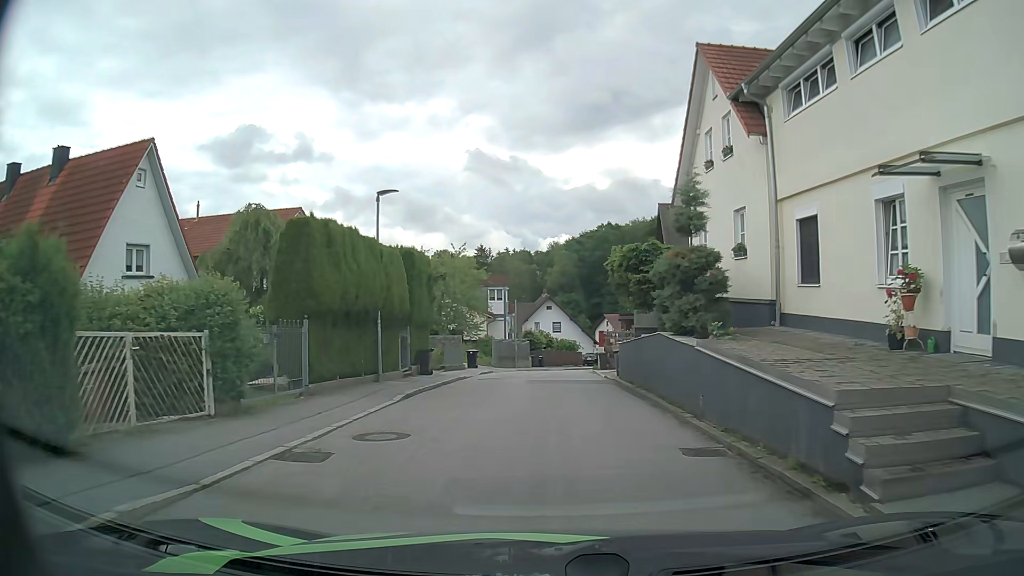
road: residential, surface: asphalt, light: Day
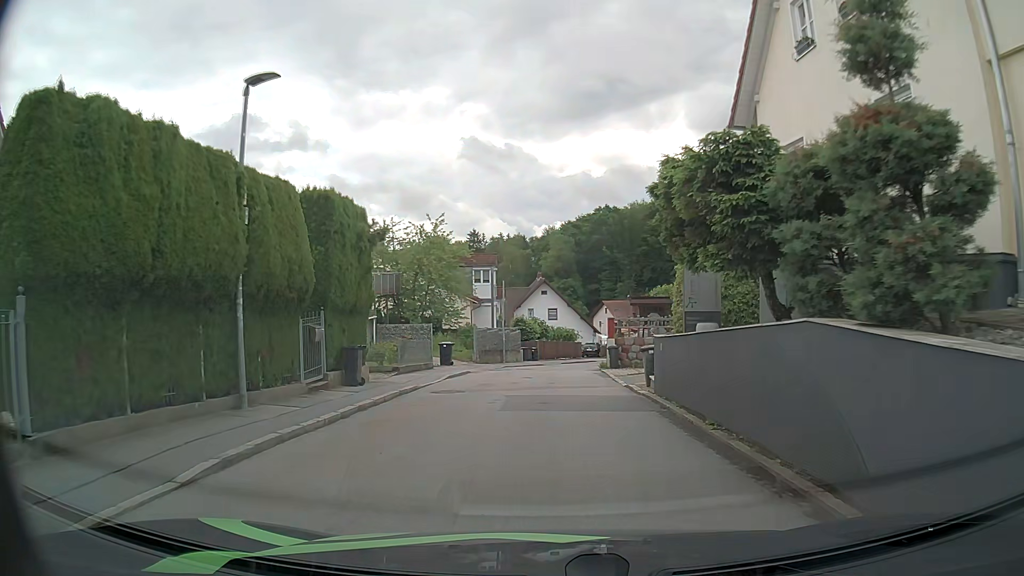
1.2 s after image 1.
(+0.1, +8.3) m; 0°
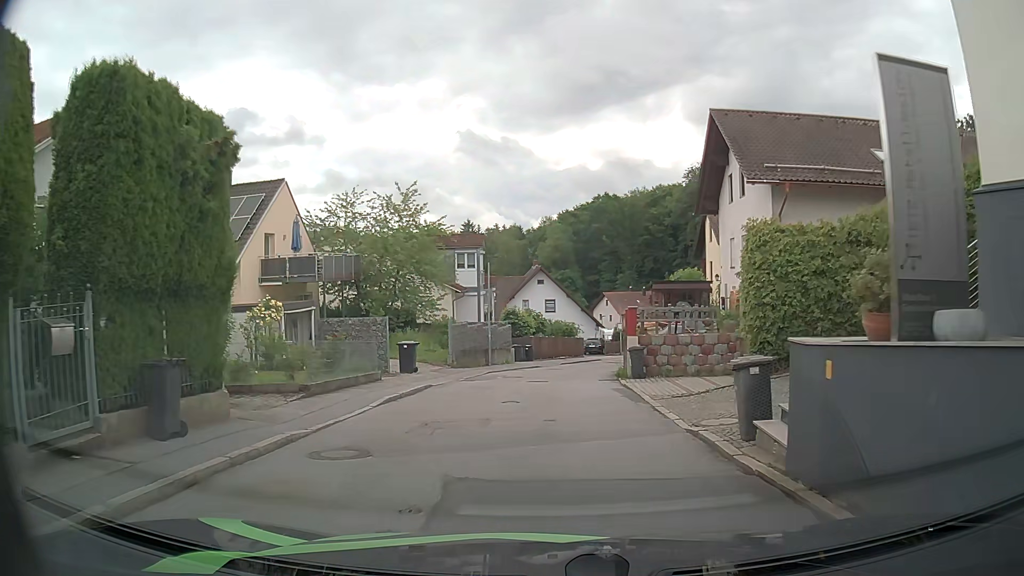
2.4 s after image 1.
(0.0, +8.0) m; +1°
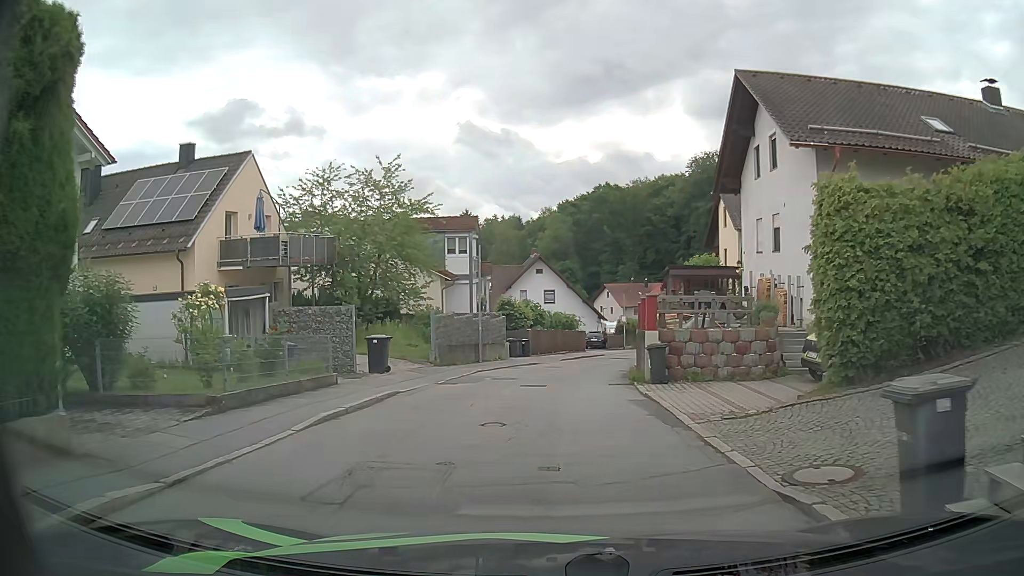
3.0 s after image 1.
(0.0, +3.9) m; -1°
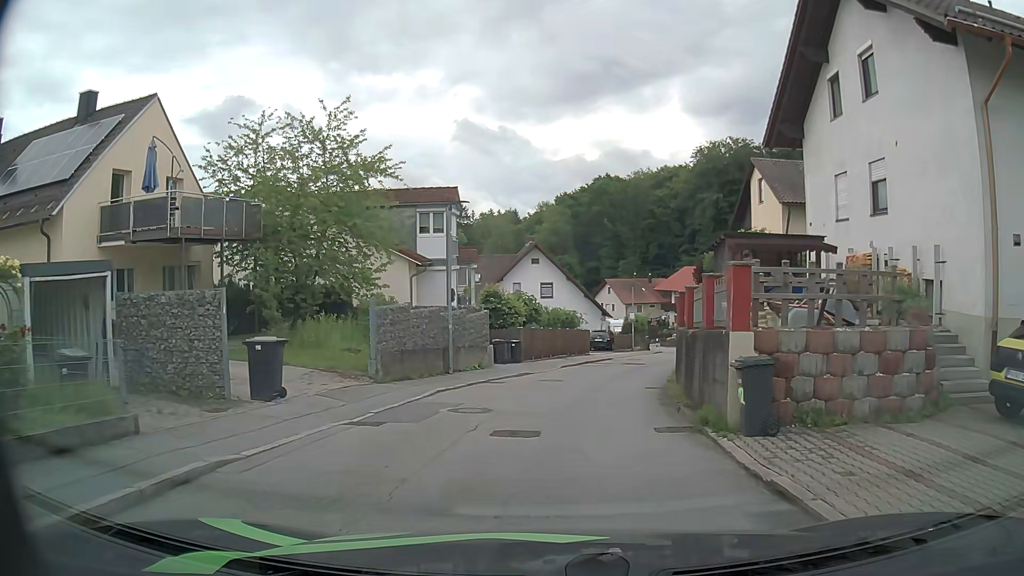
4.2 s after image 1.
(0.0, +7.8) m; -1°
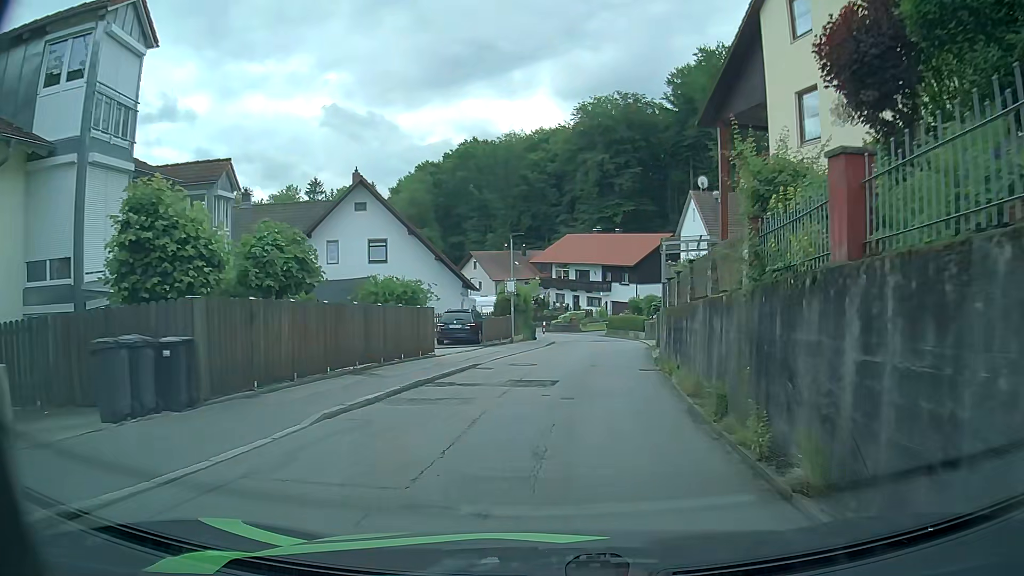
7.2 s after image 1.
(+2.0, +19.5) m; +13°
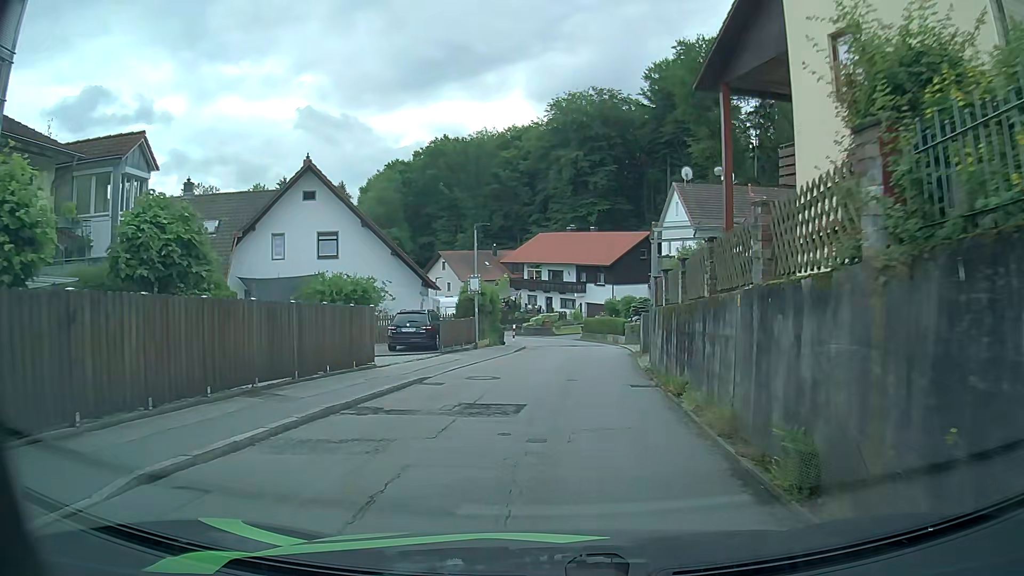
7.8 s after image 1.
(0.0, +3.9) m; +3°
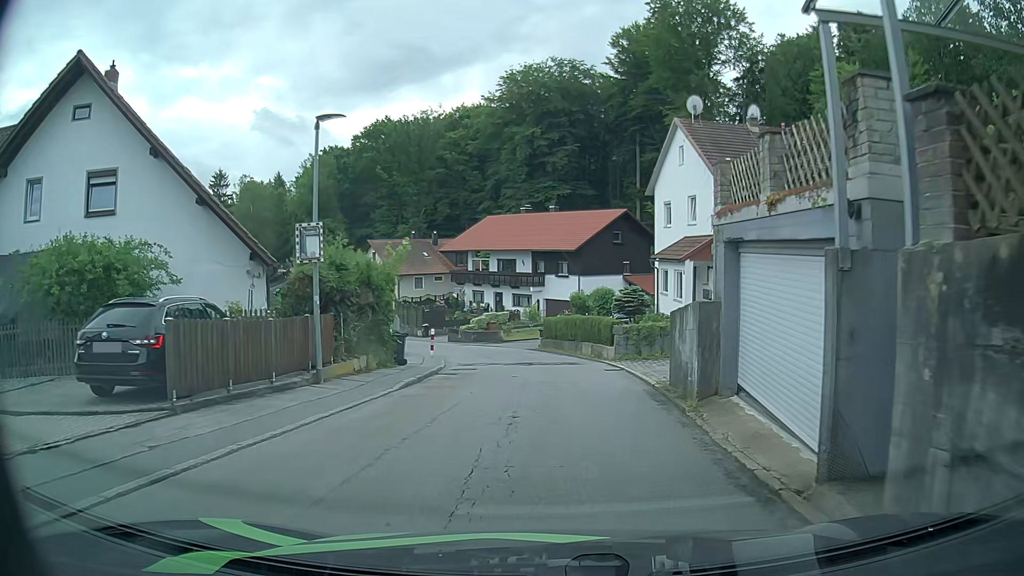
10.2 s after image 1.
(+0.2, +15.2) m; +4°
